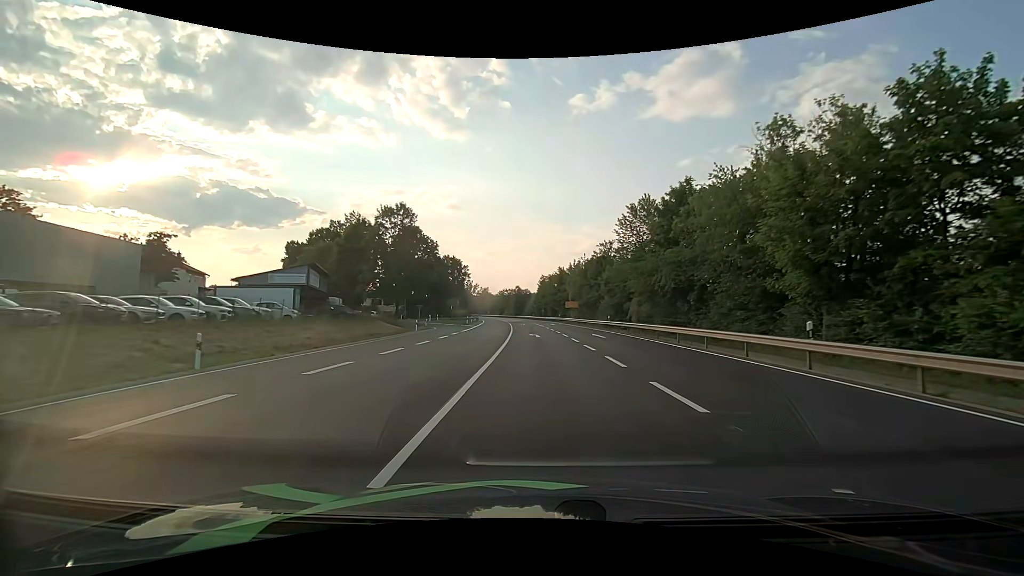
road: primary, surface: asphalt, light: Day
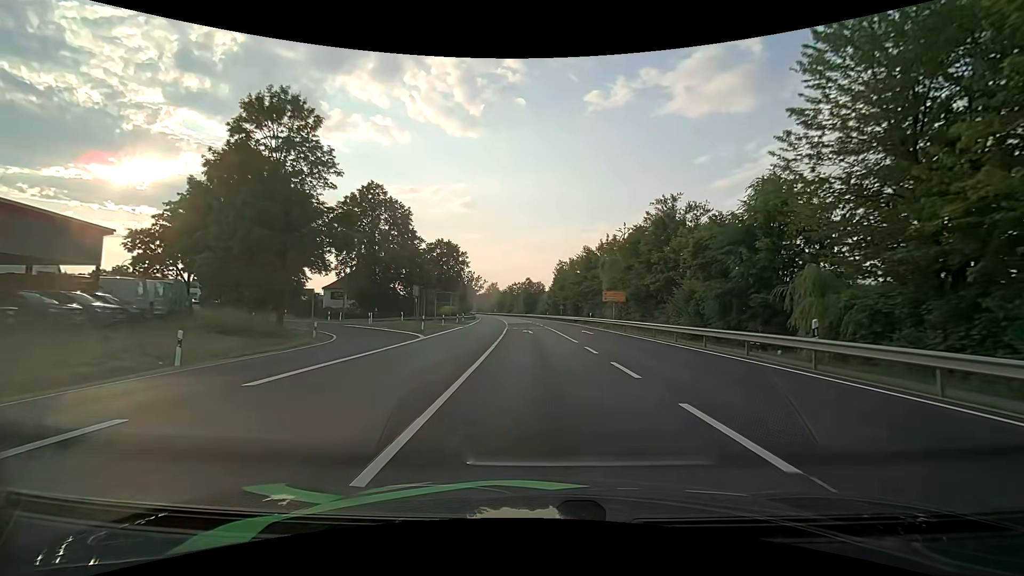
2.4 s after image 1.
(-0.3, +32.1) m; -2°
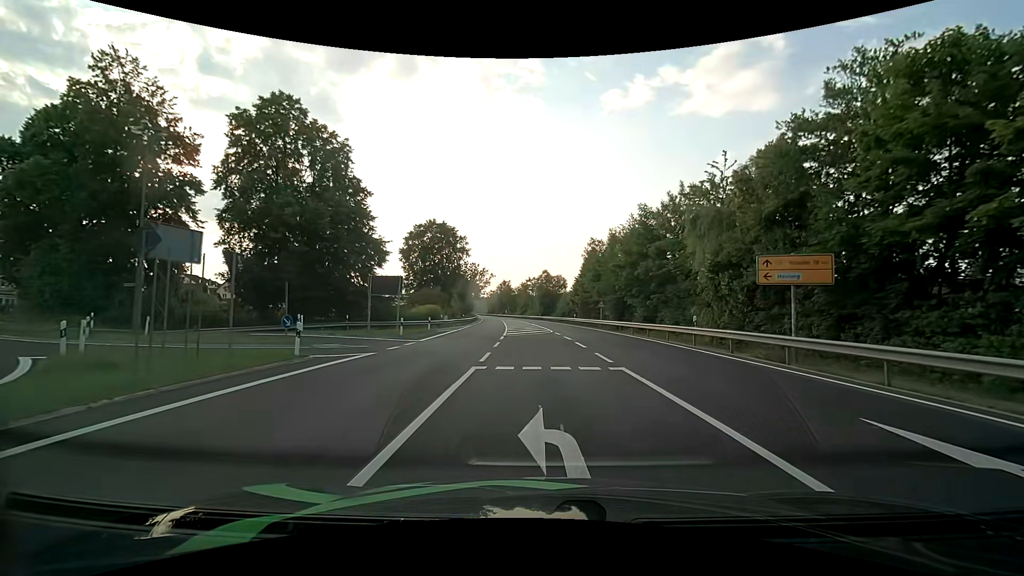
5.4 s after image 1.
(-0.4, +29.9) m; -2°
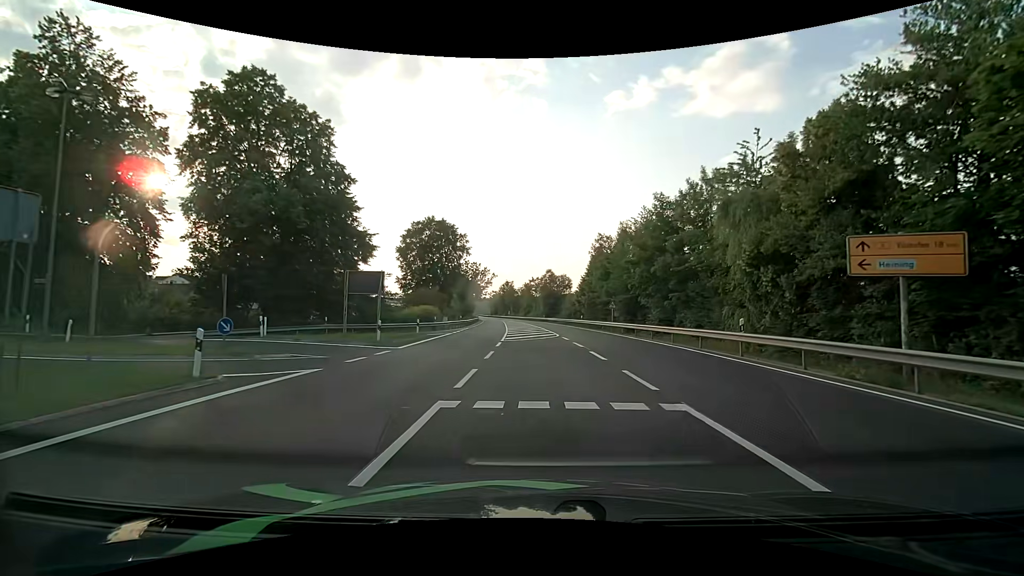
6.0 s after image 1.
(0.0, +4.7) m; 0°
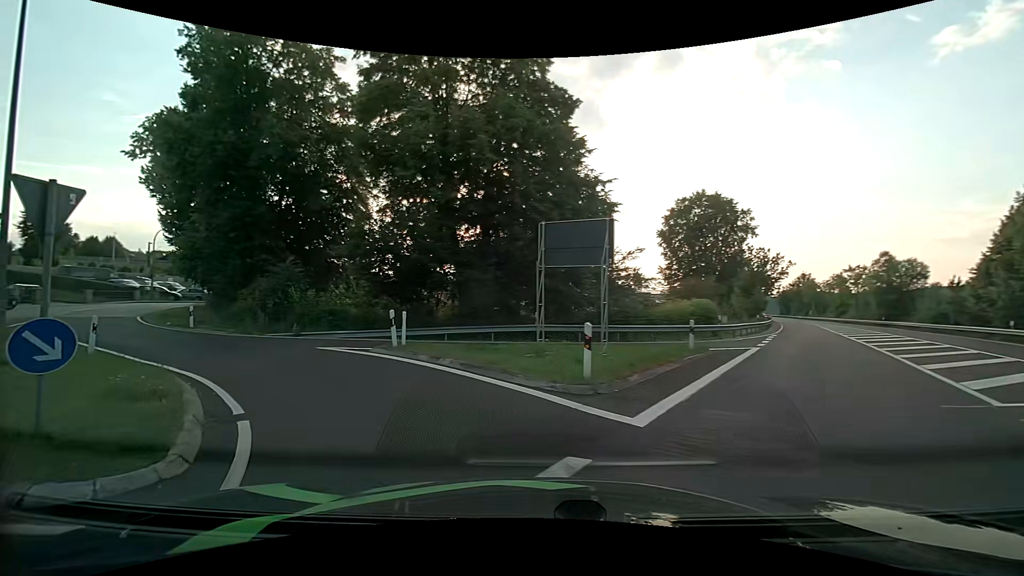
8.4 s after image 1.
(-3.0, +15.4) m; -29°
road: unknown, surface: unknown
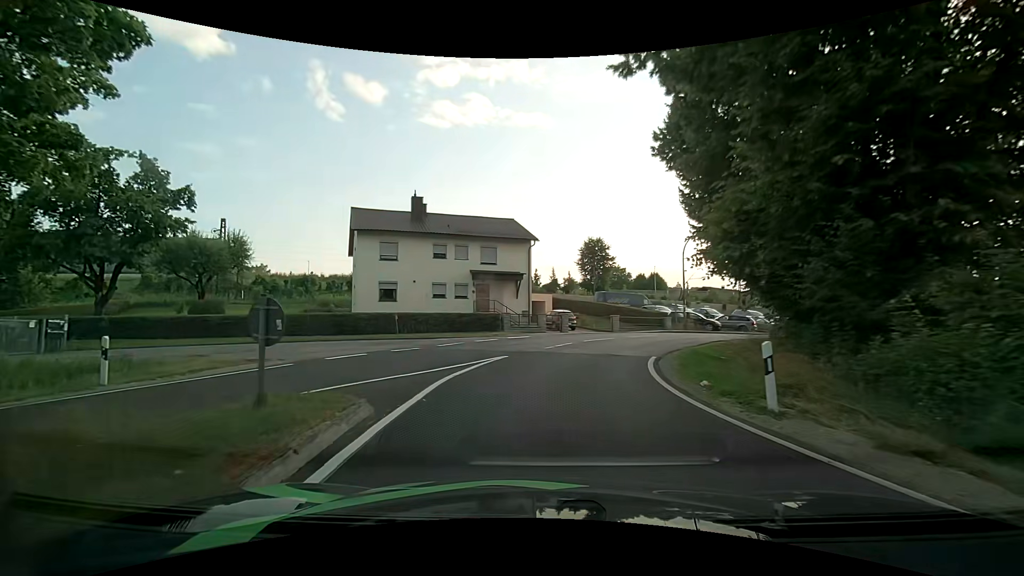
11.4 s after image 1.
(-11.0, +16.9) m; -57°
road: unclassified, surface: asphalt
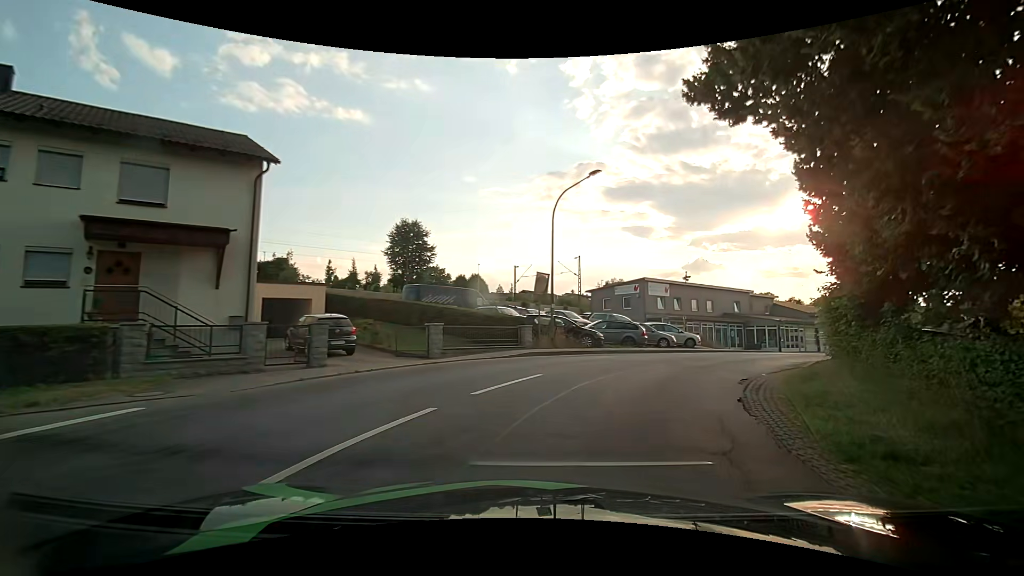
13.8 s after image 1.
(+2.0, +18.2) m; +20°
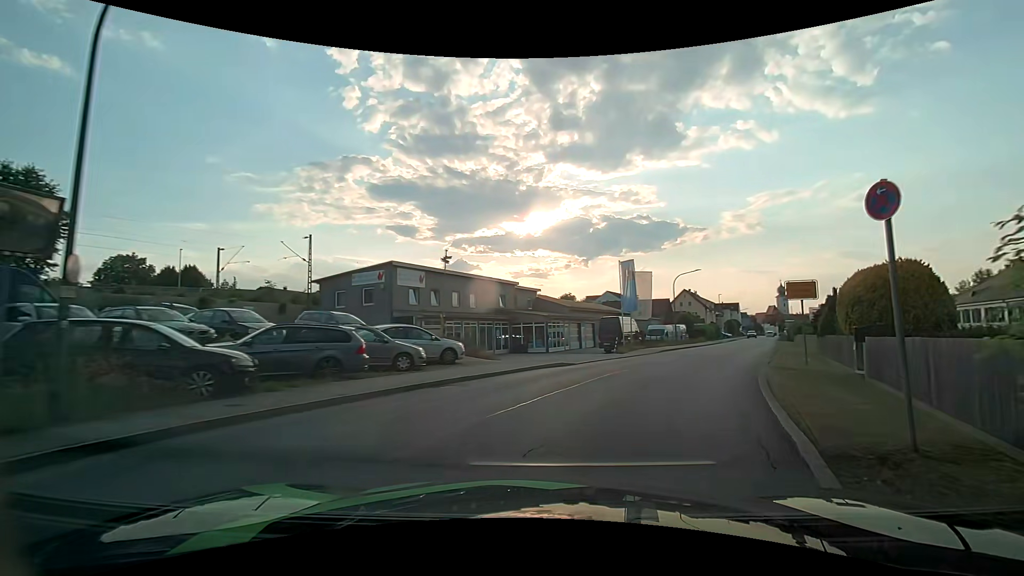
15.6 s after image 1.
(+3.1, +13.0) m; +27°
(+1, +10) (+5, +19) (+9, +28) (+14, +37) (+18, +46) (+22, +55) (+26, +64) (+31, +73) (+35, +83) (+39, +92) m
